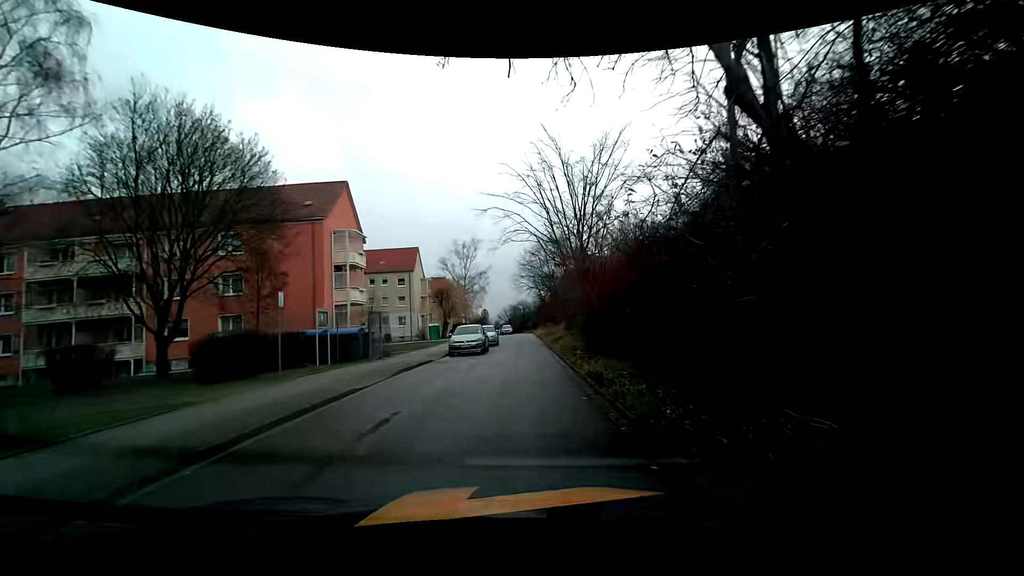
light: Day
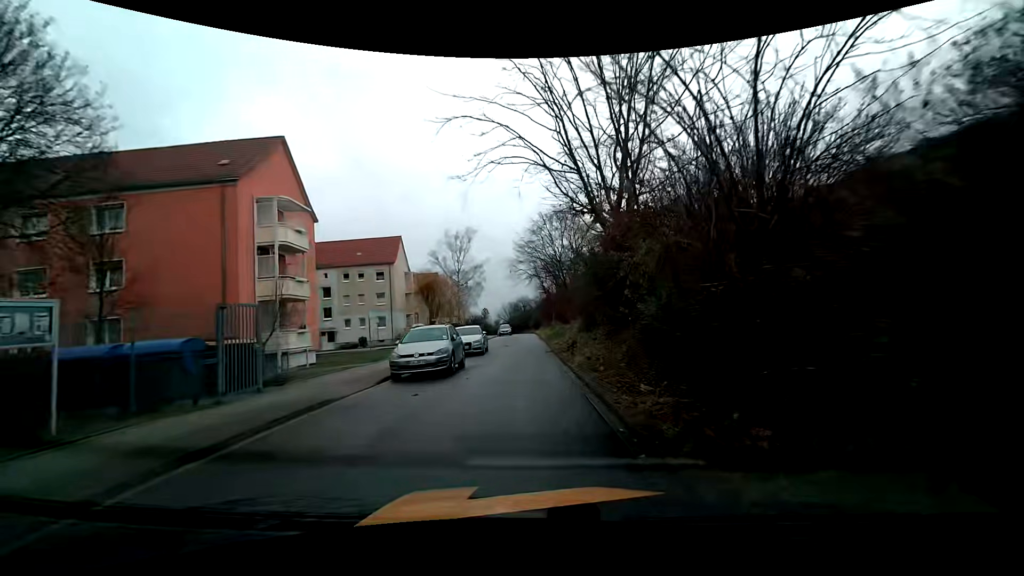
(-0.1, +10.4) m; -1°
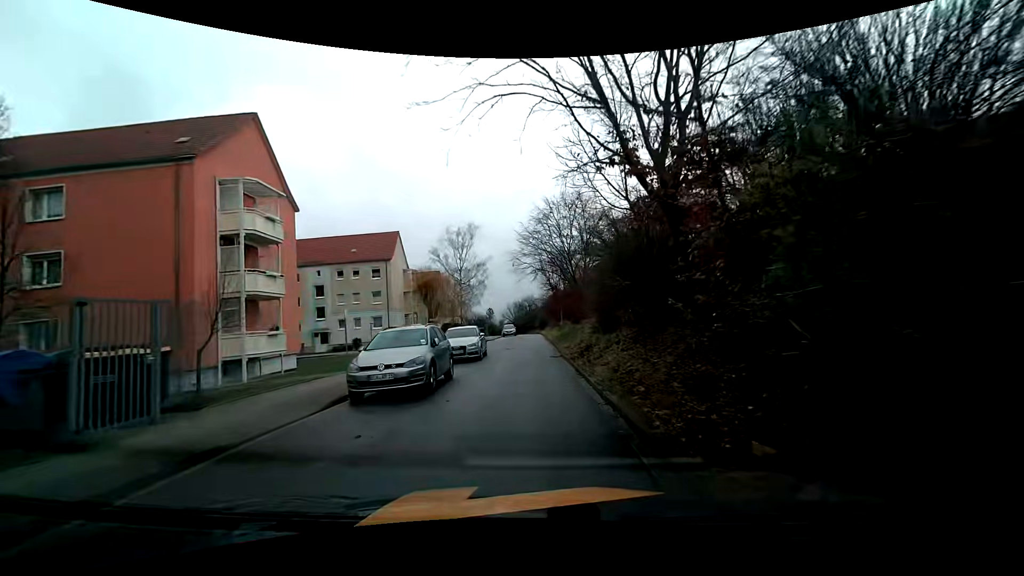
(0.0, +3.7) m; 0°
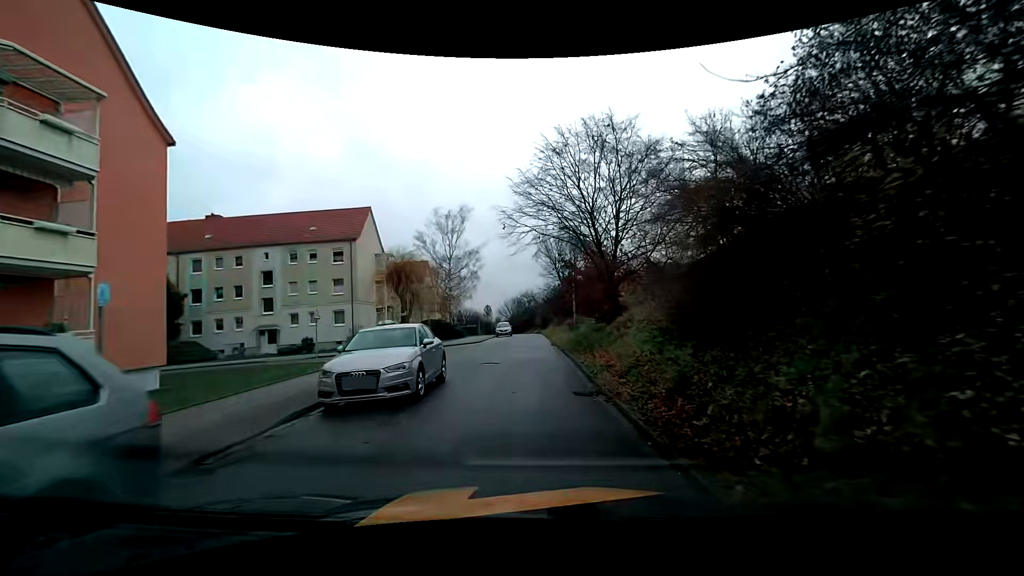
(-0.2, +11.2) m; 0°
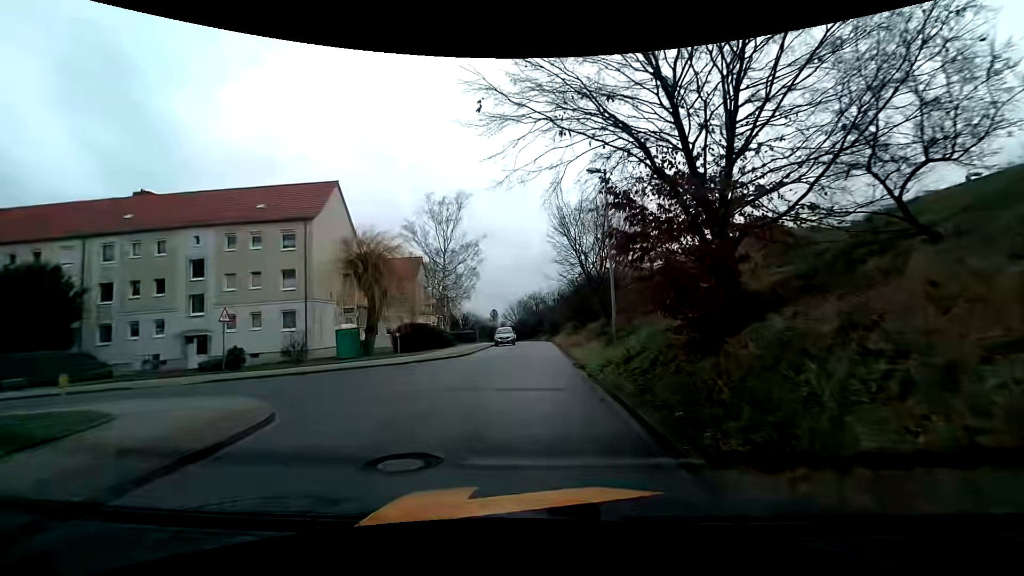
(-0.1, +10.7) m; -1°
(0, +10) (0, +20) (0, +30) (0, +40) (0, +50) (0, +60) (-1, +70) (-2, +80) (-3, +90) (-5, +100) m
